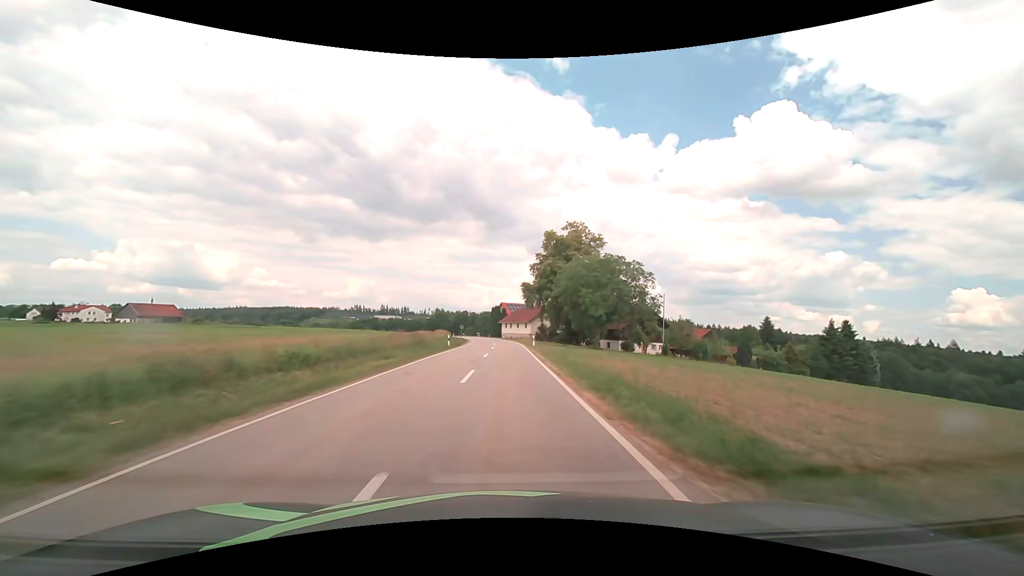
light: Day
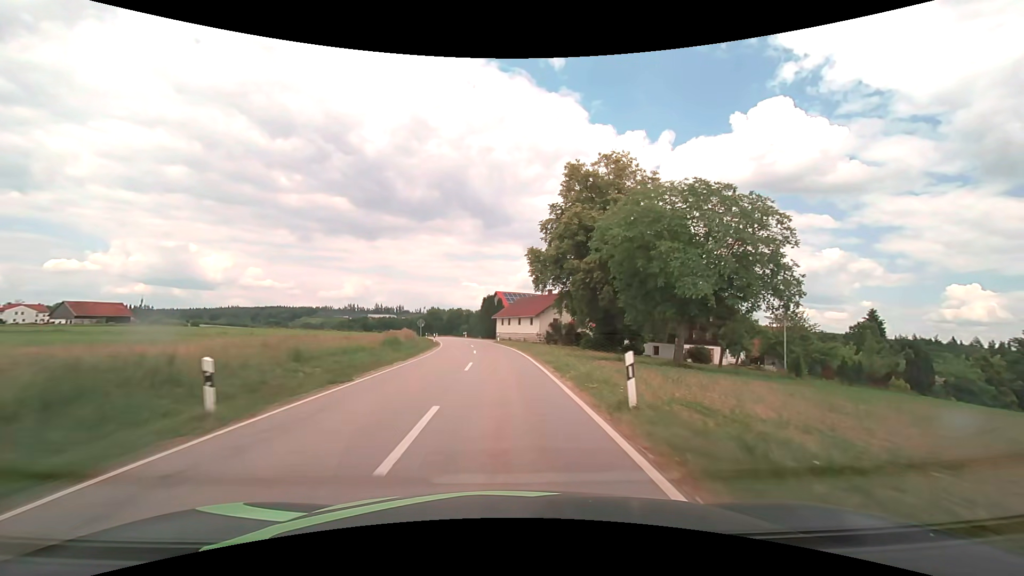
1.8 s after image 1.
(+0.2, +32.4) m; +1°
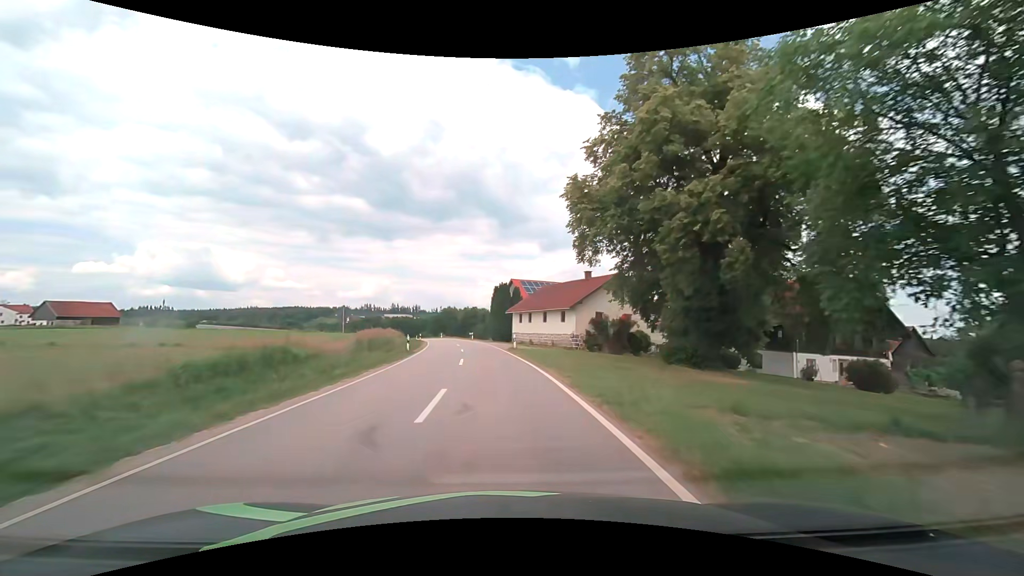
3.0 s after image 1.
(-0.2, +21.7) m; -2°
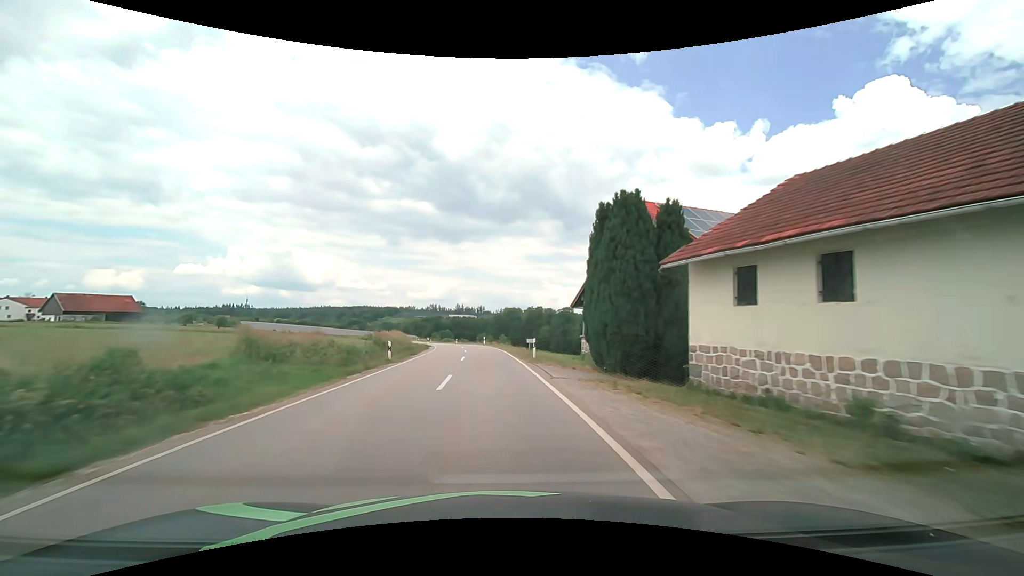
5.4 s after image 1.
(-2.7, +44.1) m; -7°
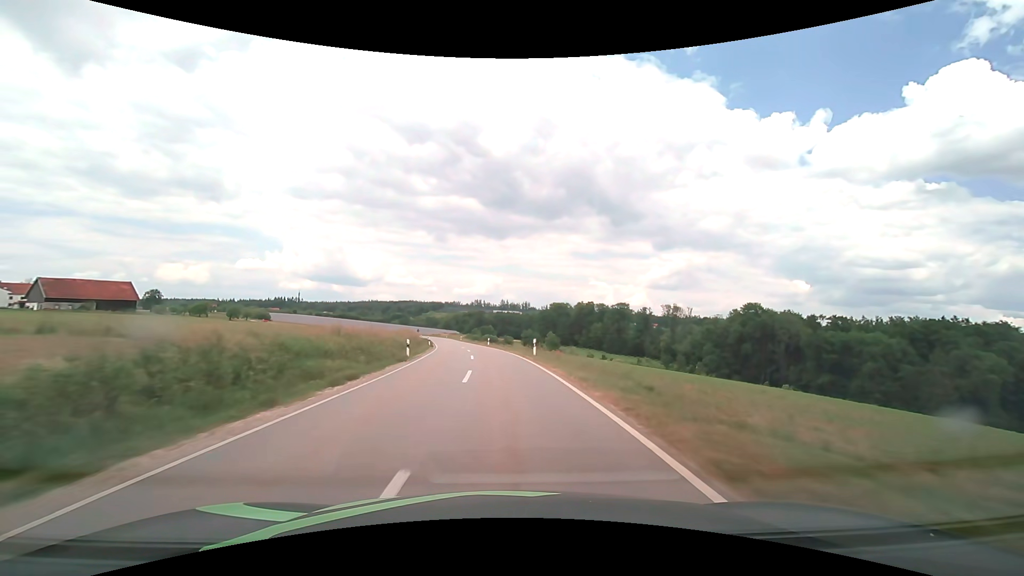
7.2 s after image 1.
(-1.9, +35.1) m; -5°
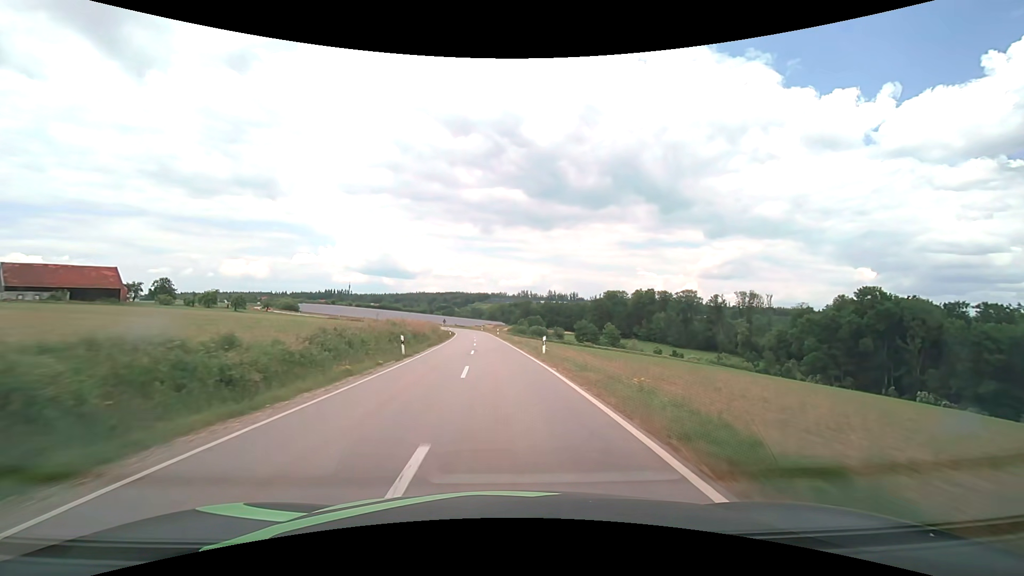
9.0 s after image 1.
(-1.6, +35.7) m; -5°
